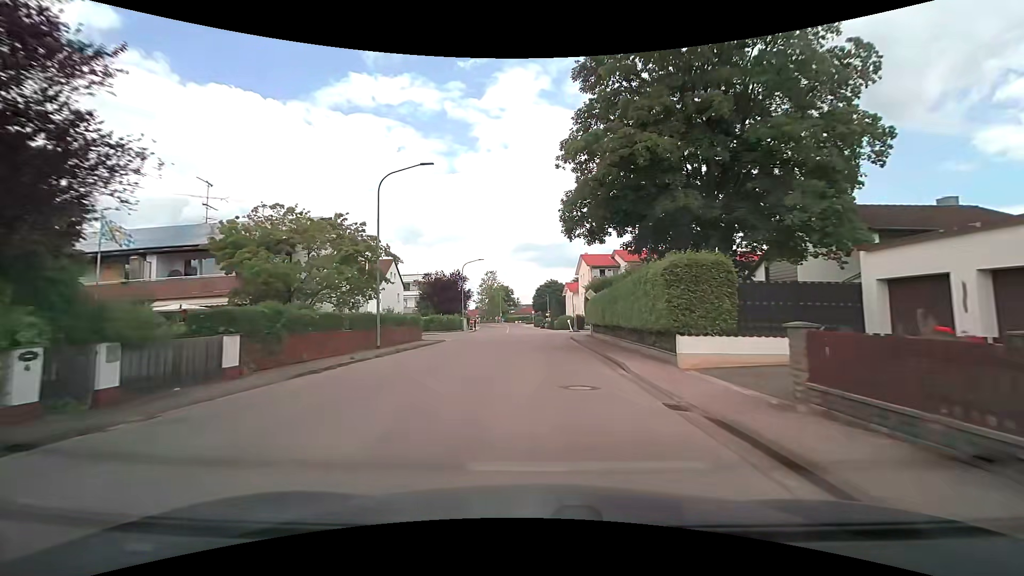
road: residential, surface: asphalt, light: Day
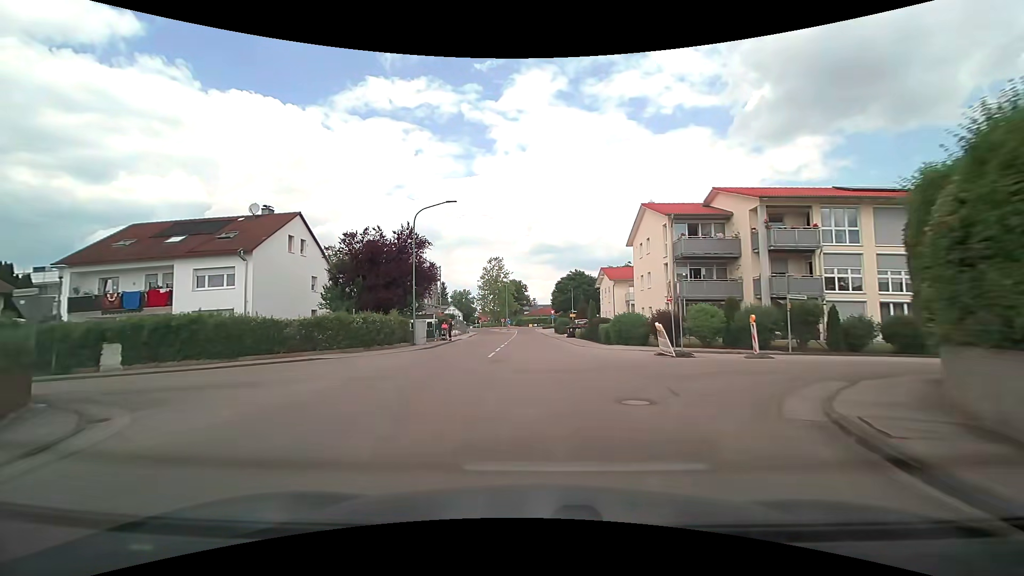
(-0.6, +33.6) m; -2°
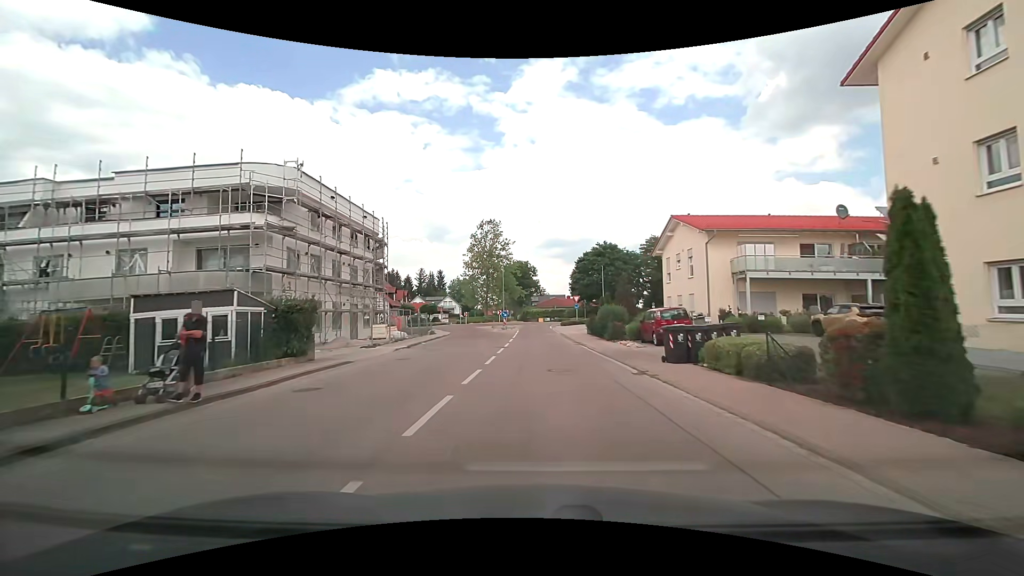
(-0.7, +31.9) m; -2°
